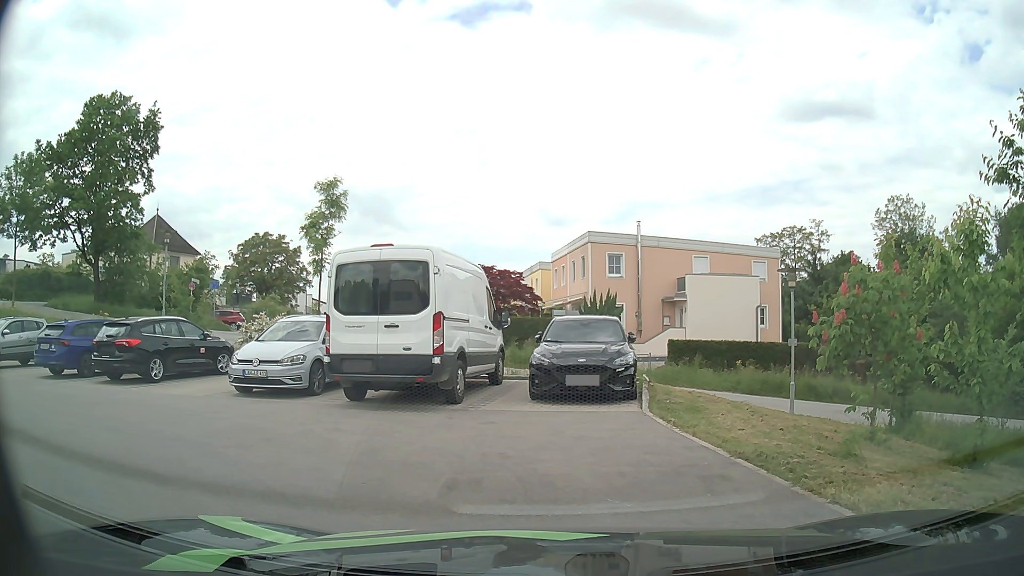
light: Day
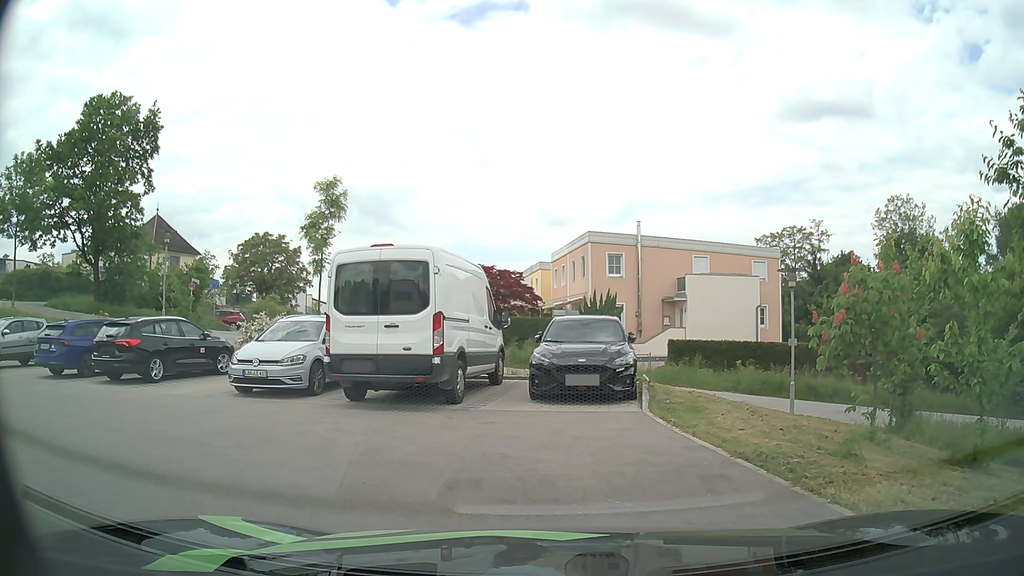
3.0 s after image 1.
(0.0, 0.0) m; 0°
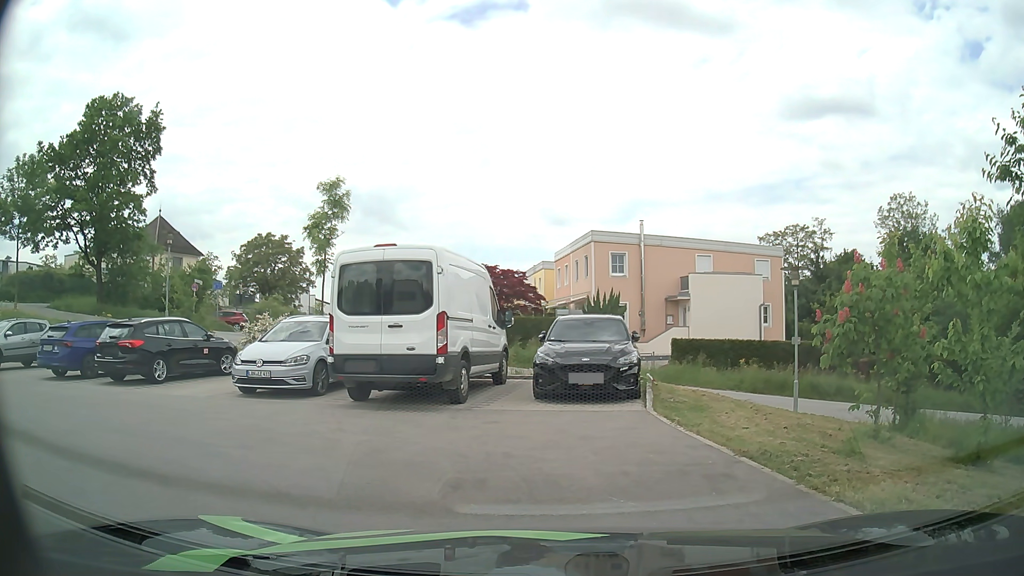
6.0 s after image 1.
(0.0, 0.0) m; 0°
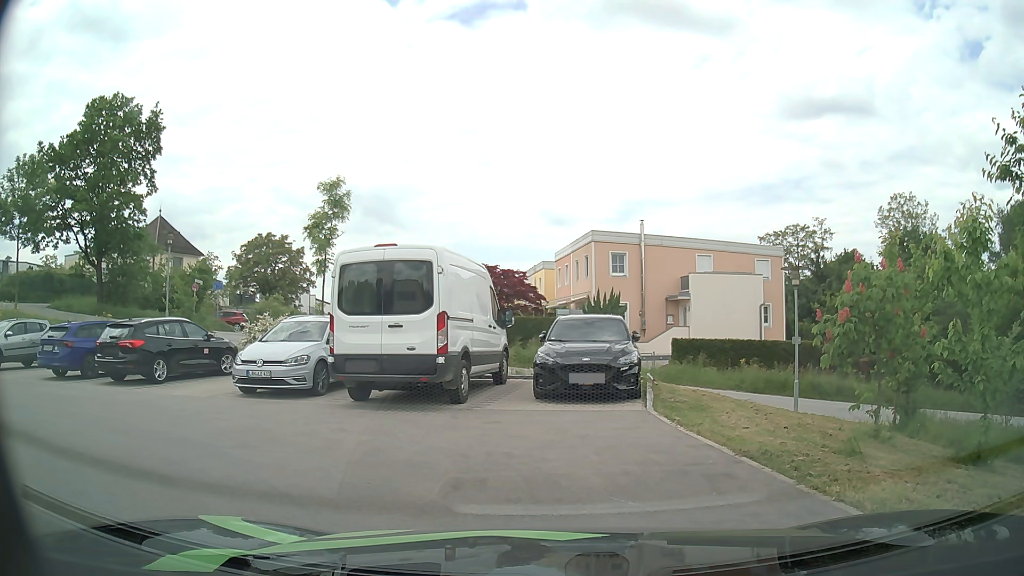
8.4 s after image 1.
(0.0, 0.0) m; 0°
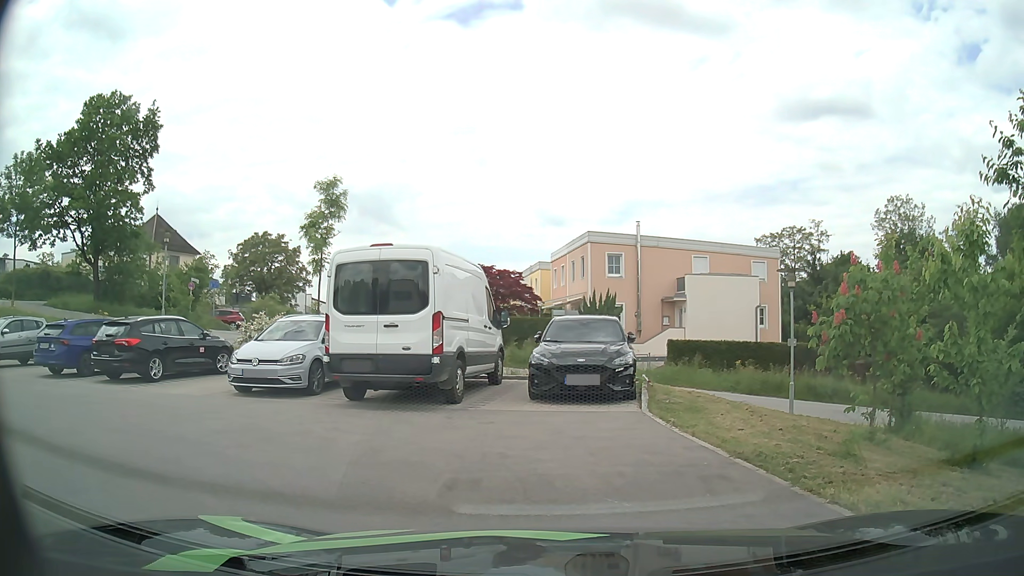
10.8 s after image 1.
(0.0, 0.0) m; 0°
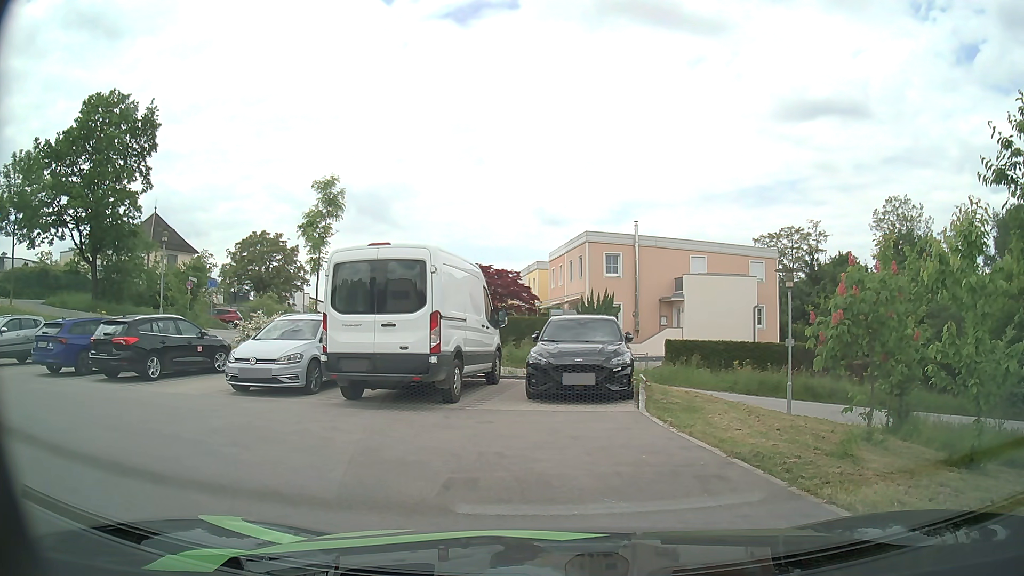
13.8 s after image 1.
(0.0, 0.0) m; 0°
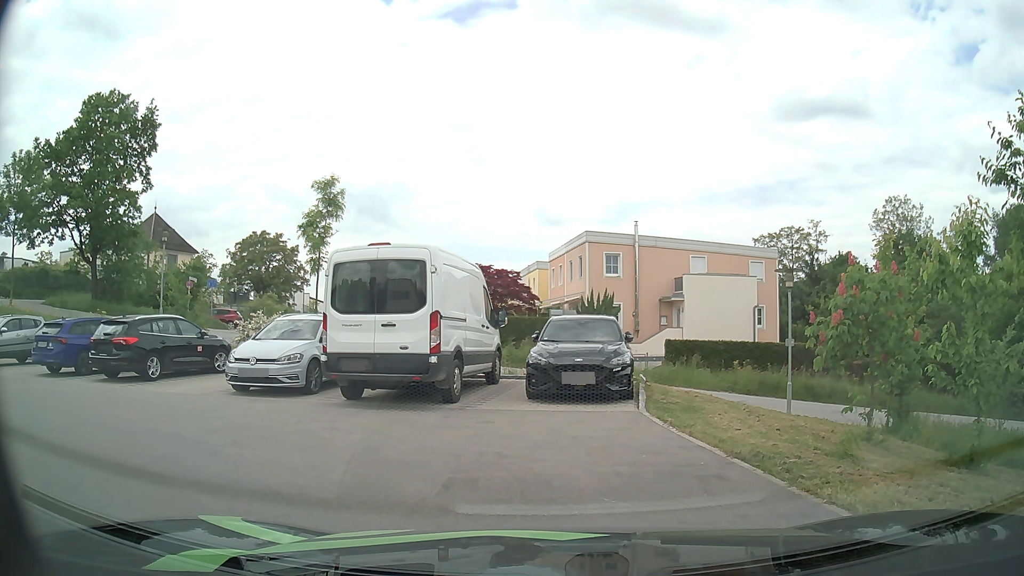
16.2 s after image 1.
(0.0, 0.0) m; 0°
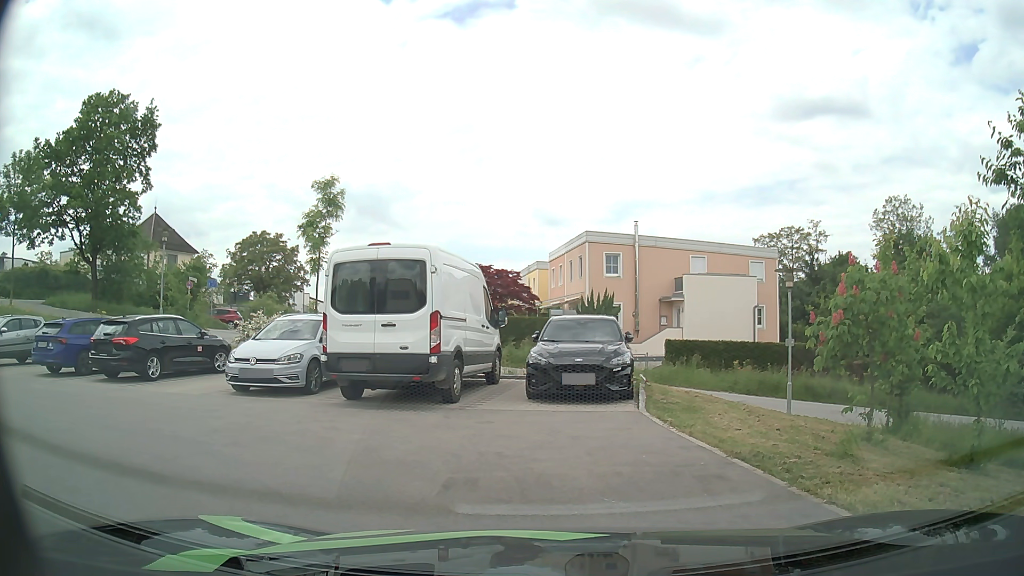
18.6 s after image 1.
(0.0, 0.0) m; 0°
